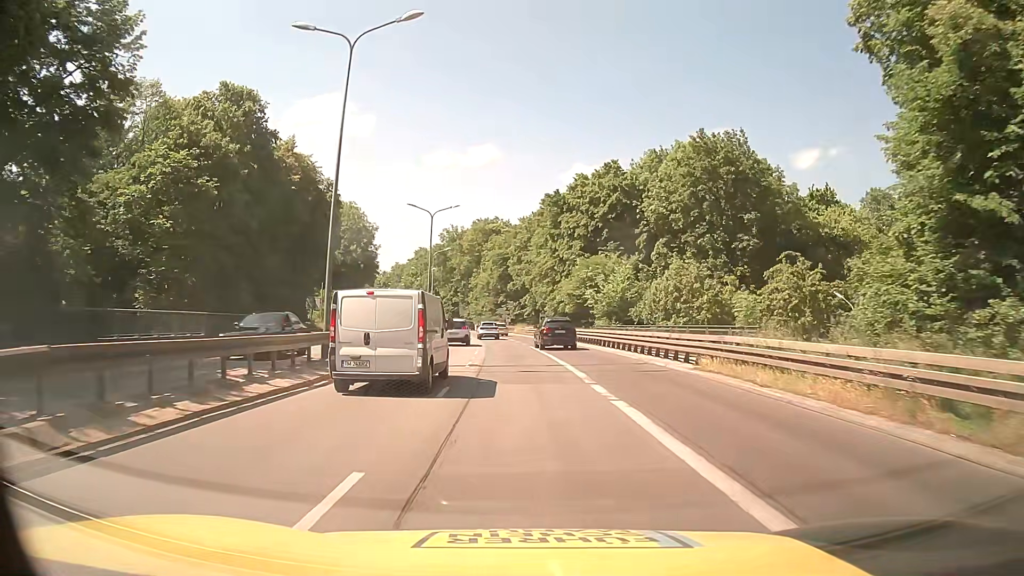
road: trunk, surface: asphalt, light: Day
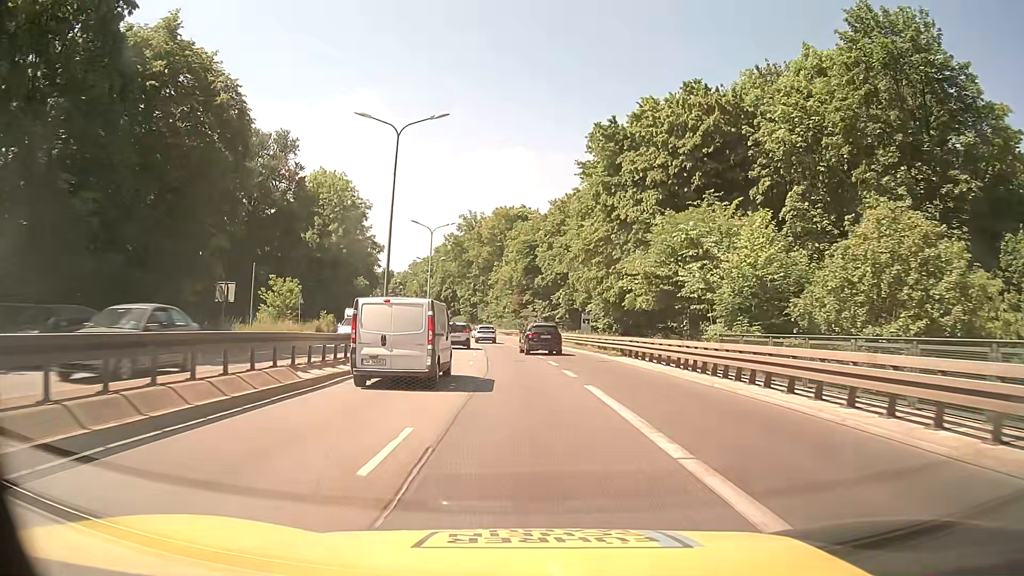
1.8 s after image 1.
(-0.5, +24.1) m; -2°
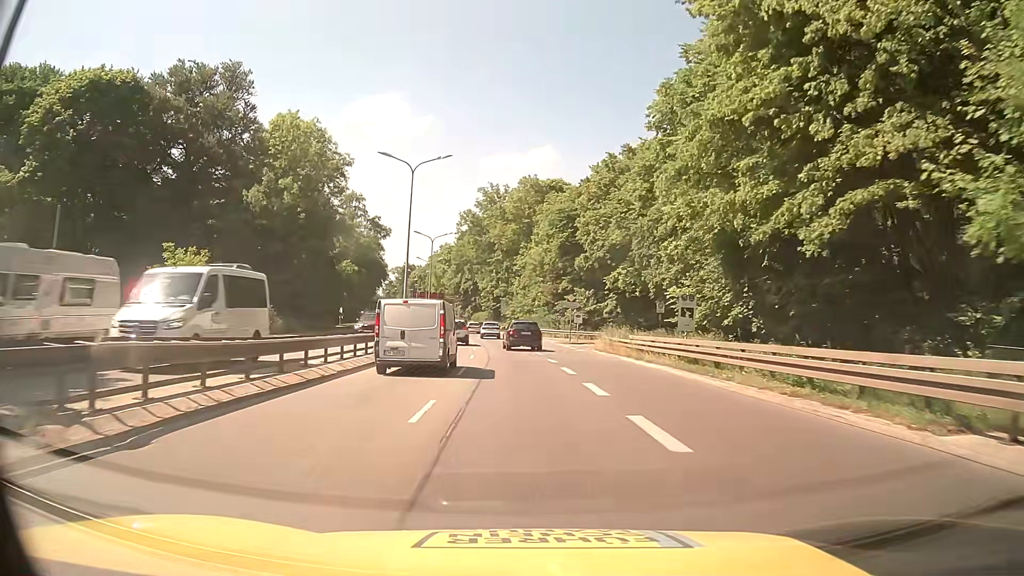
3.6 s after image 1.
(-0.6, +24.2) m; -3°
(0, +10) (-1, +20) (-1, +30) (-2, +40) (-3, +50) (-4, +60) (-5, +70) (-6, +80) (-8, +90) (-10, +99) m
